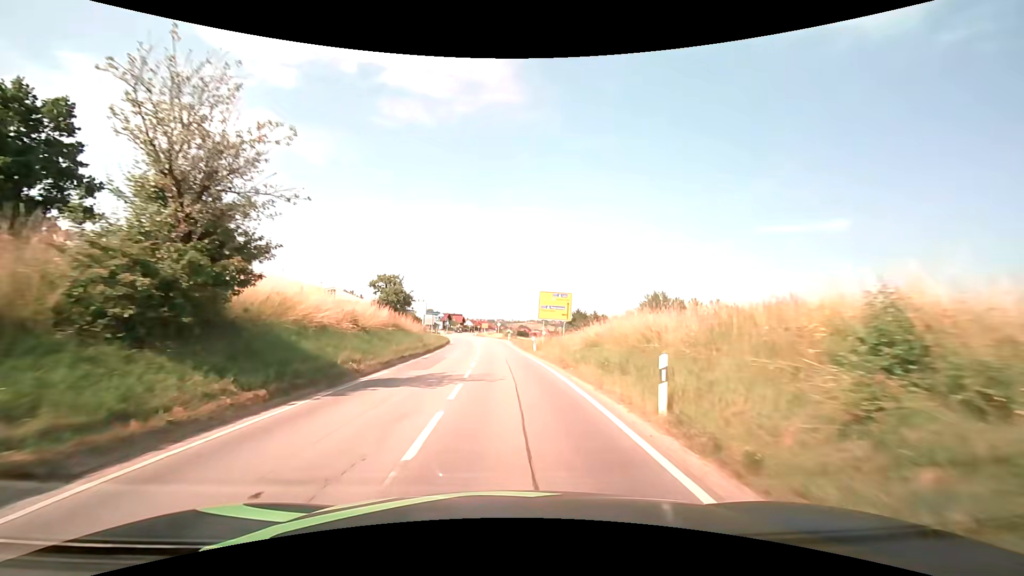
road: secondary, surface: asphalt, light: Day
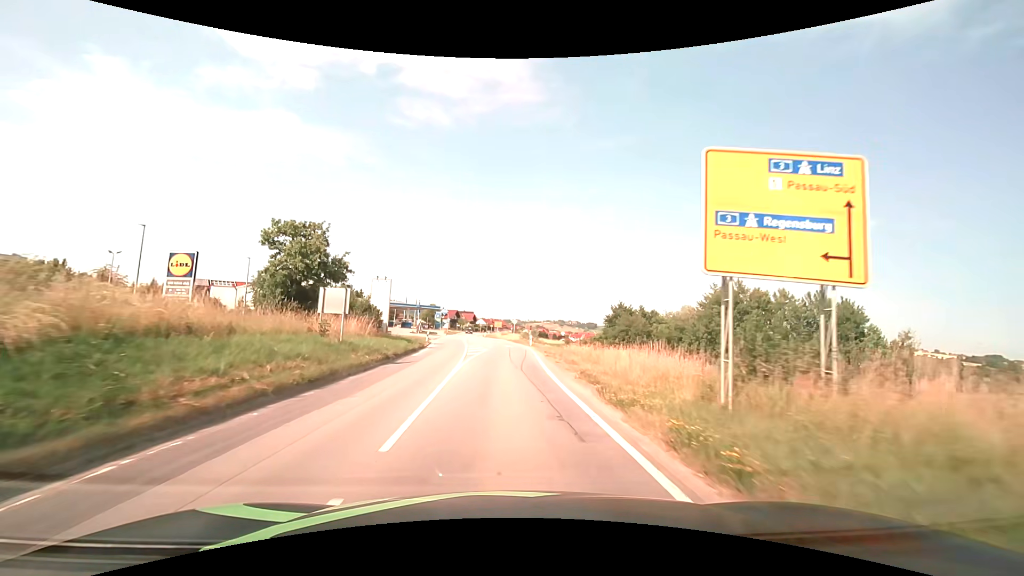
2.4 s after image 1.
(-0.3, +31.4) m; -2°
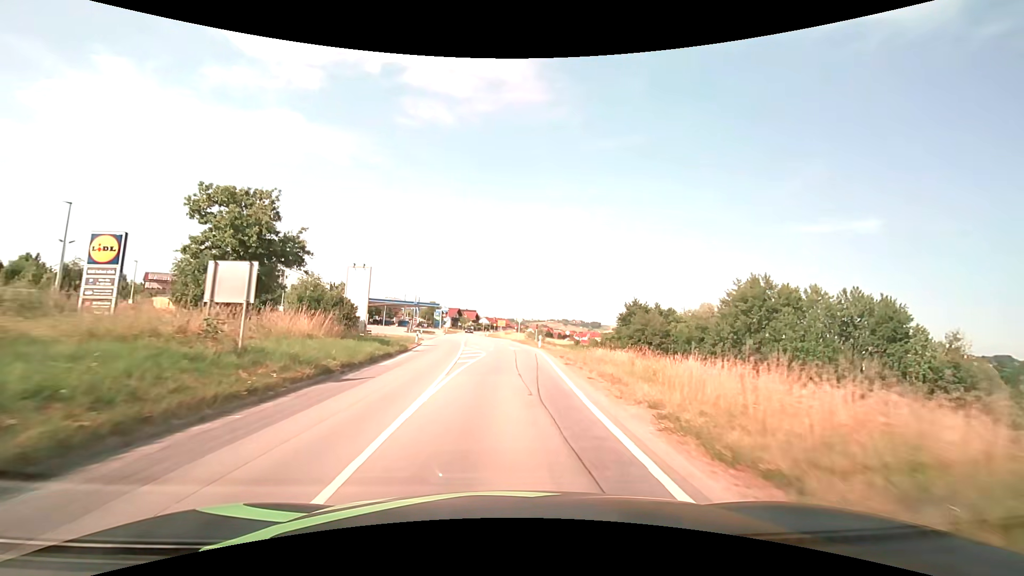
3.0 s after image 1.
(0.0, +7.8) m; -1°
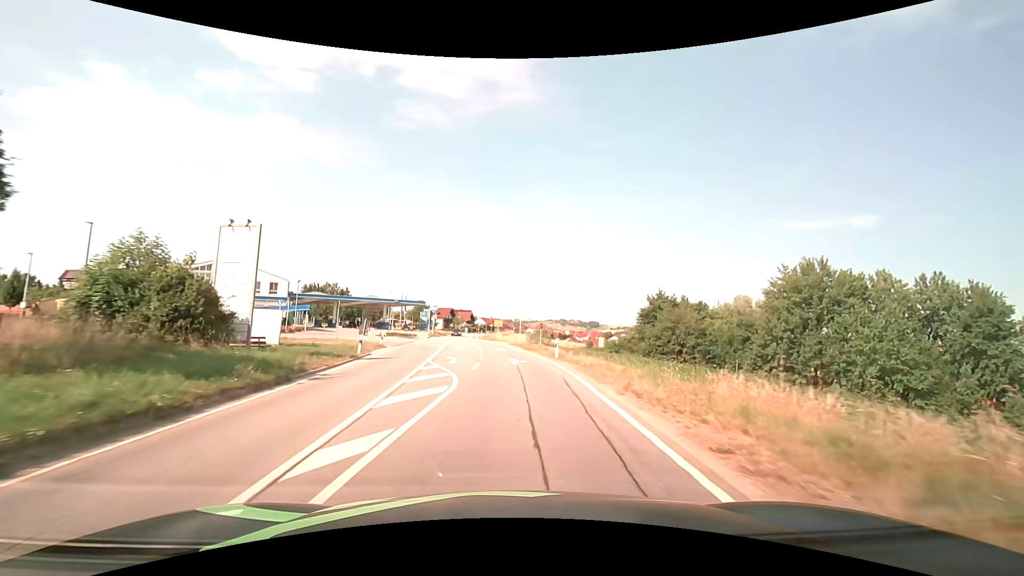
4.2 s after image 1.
(+0.1, +15.6) m; 0°
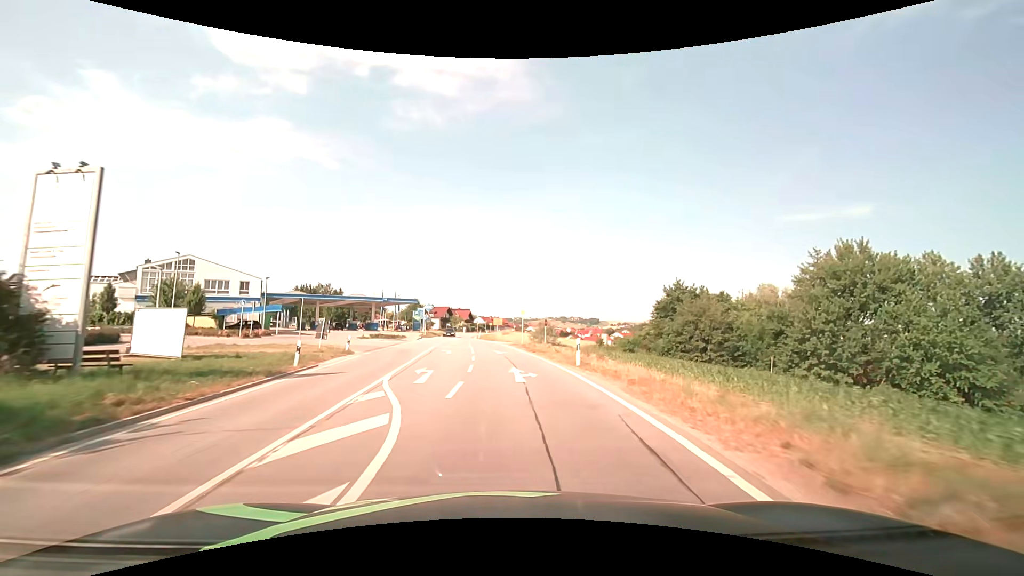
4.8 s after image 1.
(0.0, +7.8) m; 0°
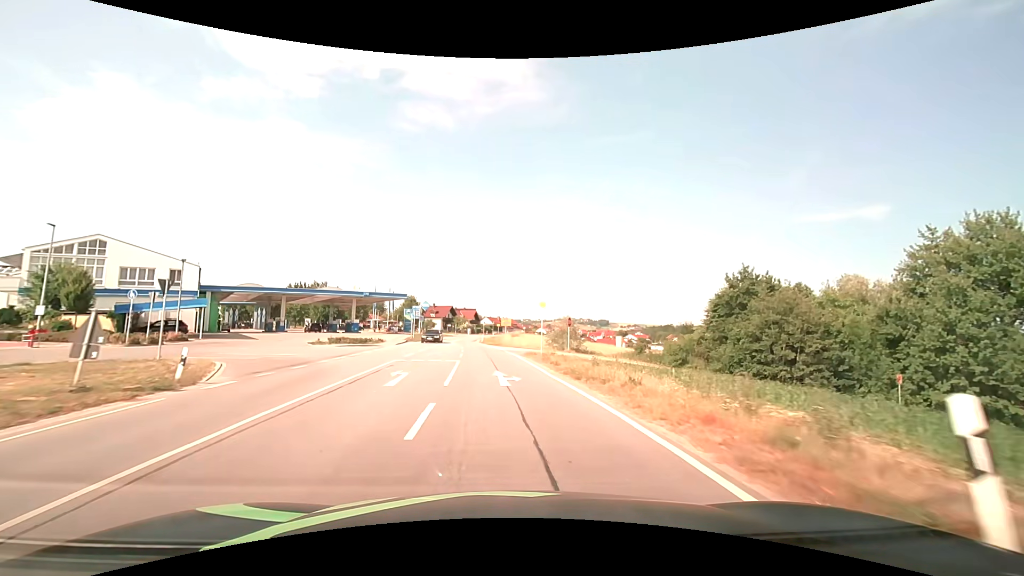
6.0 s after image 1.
(-0.1, +15.6) m; -1°
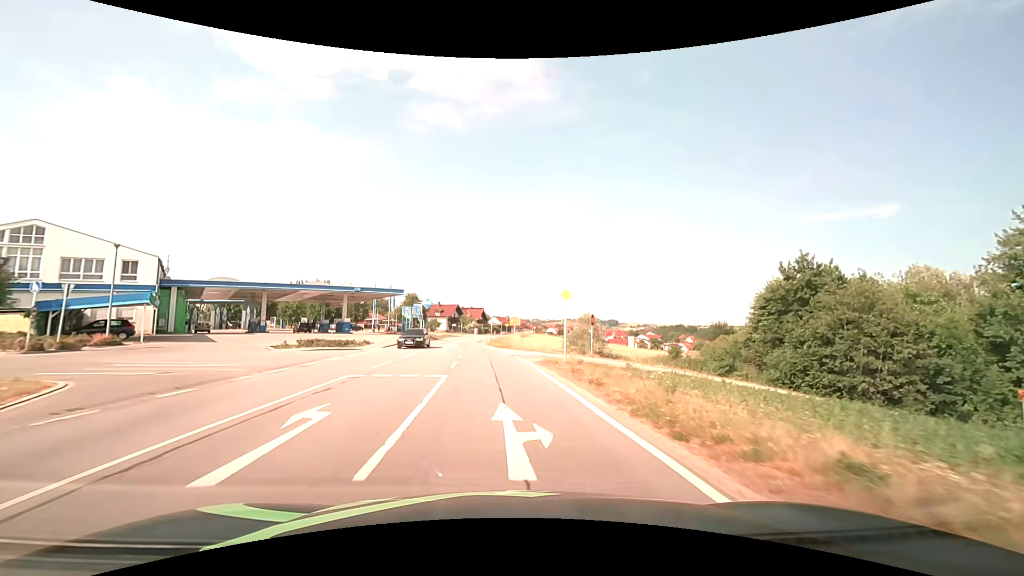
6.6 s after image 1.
(-0.1, +7.8) m; -1°
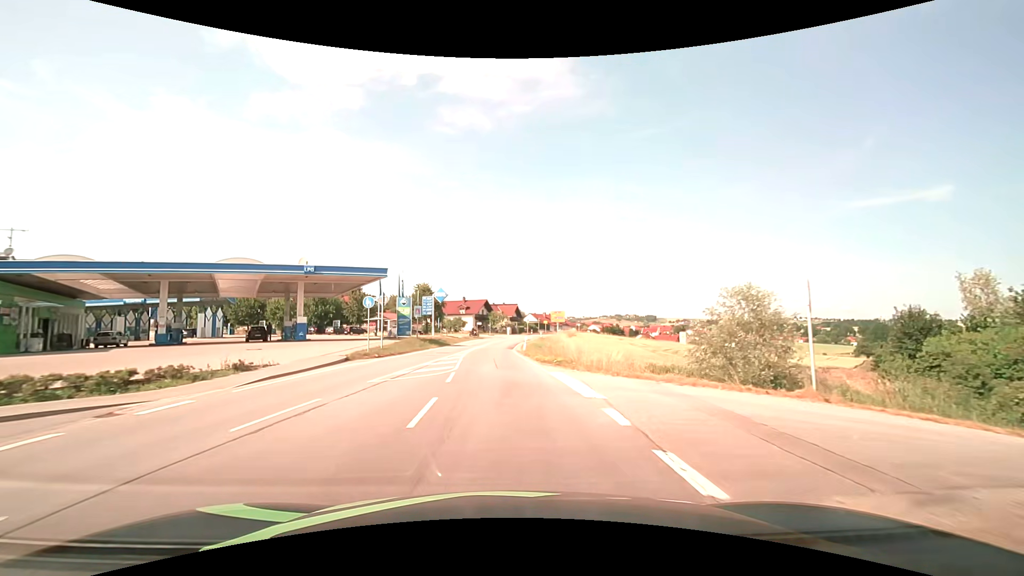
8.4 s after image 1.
(-0.7, +23.3) m; -4°
(0, +10) (-1, +20) (-1, +30) (-1, +40) (-1, +50) (0, +60) (+1, +70) (+3, +80) (+4, +90) (+6, +99) m
